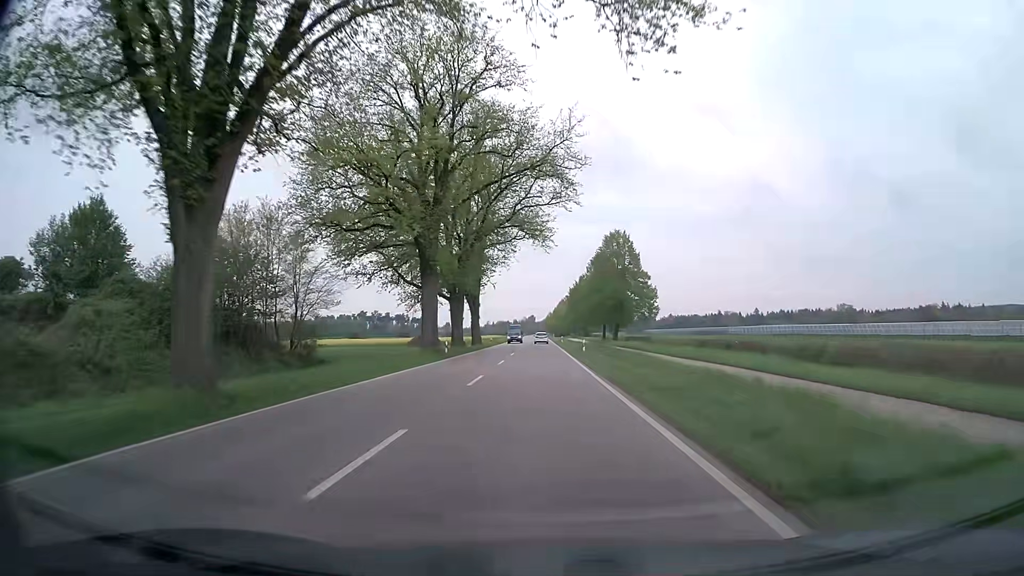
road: secondary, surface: asphalt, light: Day
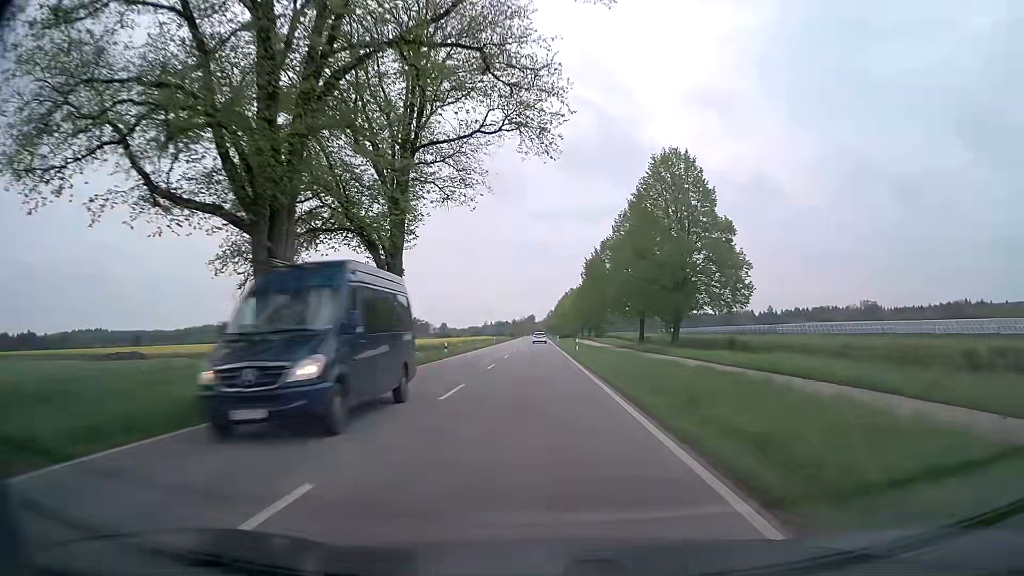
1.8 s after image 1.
(0.0, +39.7) m; 0°
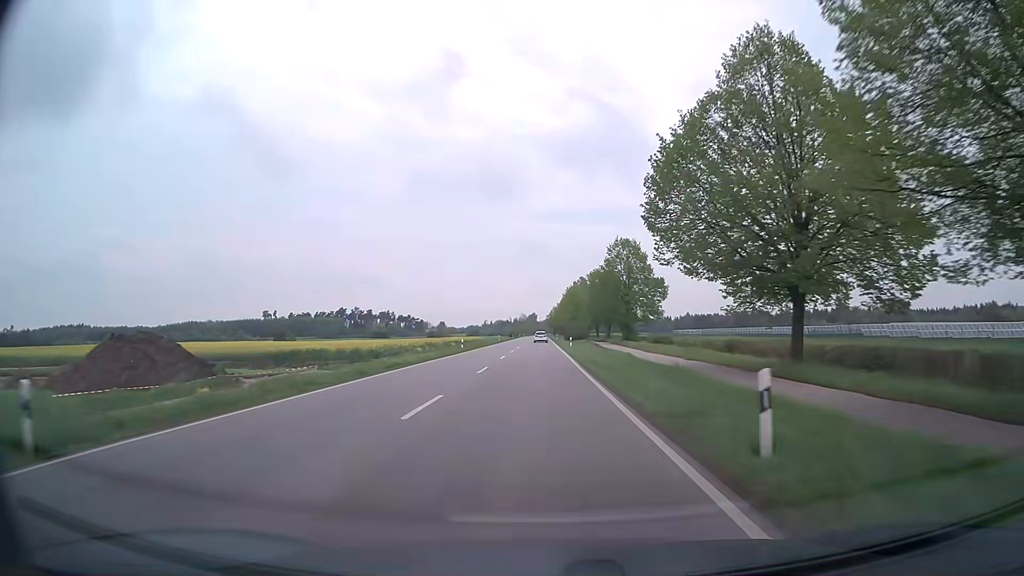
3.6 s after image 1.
(-0.2, +39.5) m; -1°
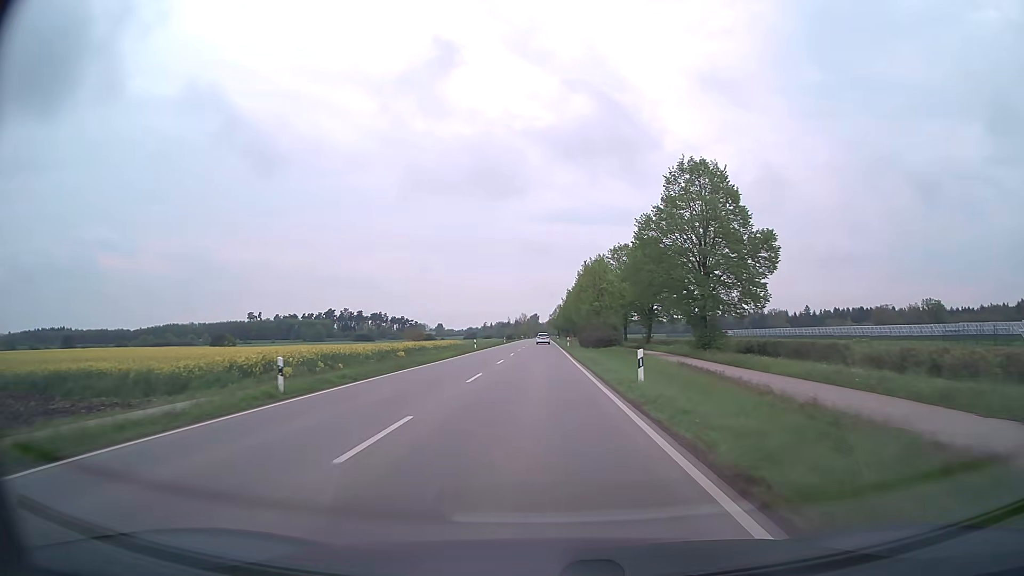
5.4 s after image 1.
(-0.1, +39.5) m; 0°
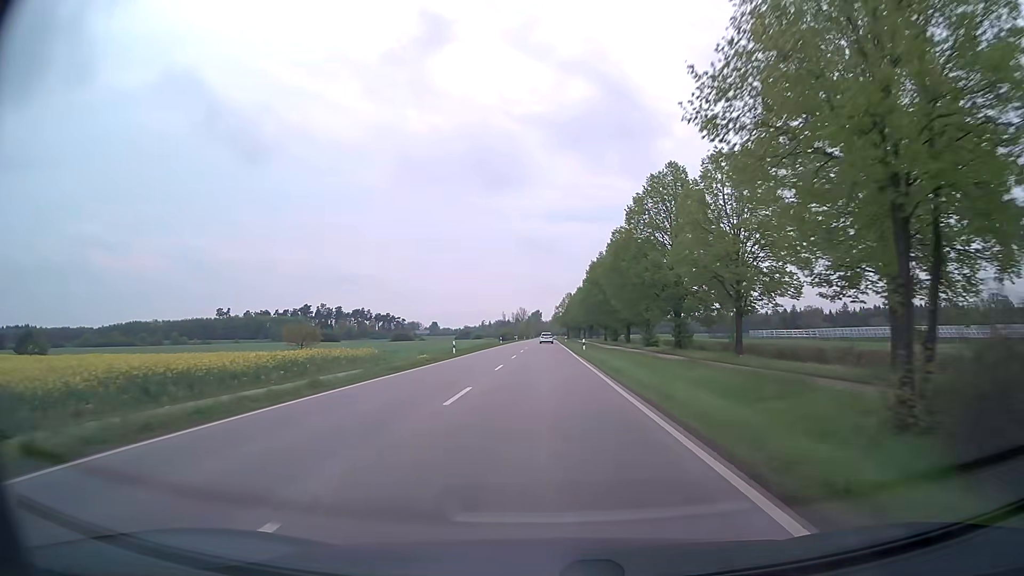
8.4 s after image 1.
(-0.2, +66.6) m; 0°
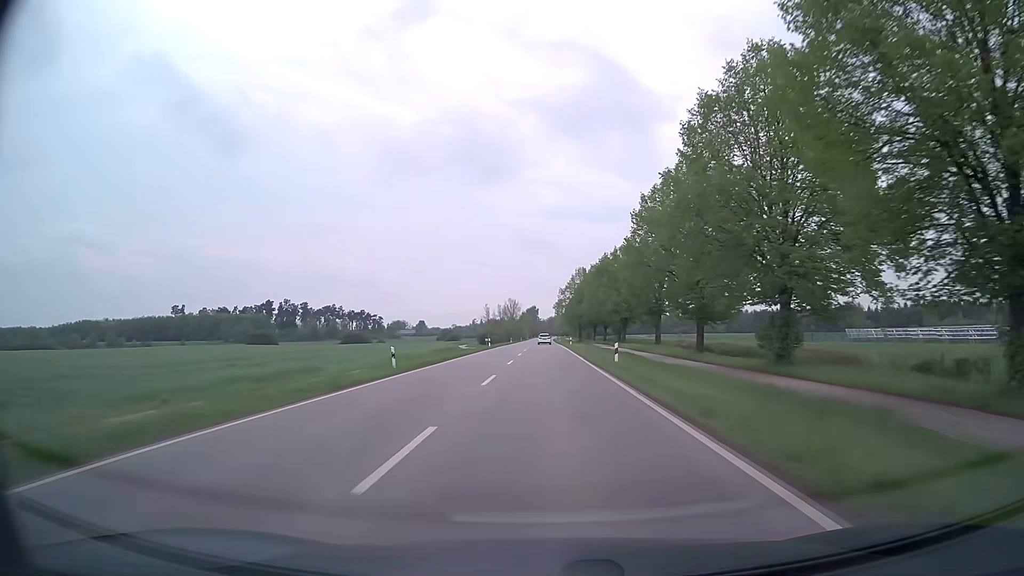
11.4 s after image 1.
(-0.4, +67.1) m; 0°
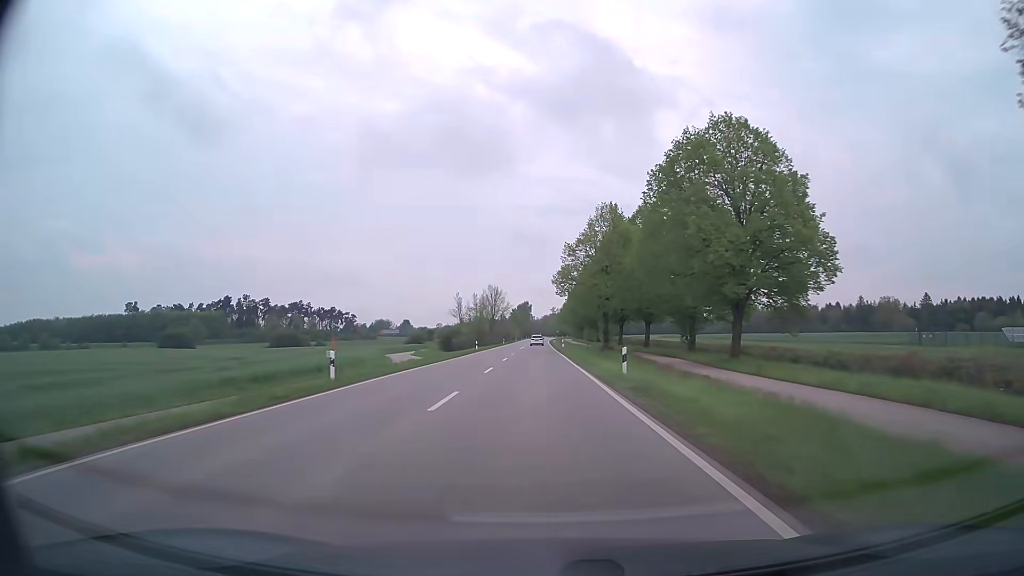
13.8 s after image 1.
(+0.4, +53.9) m; +1°
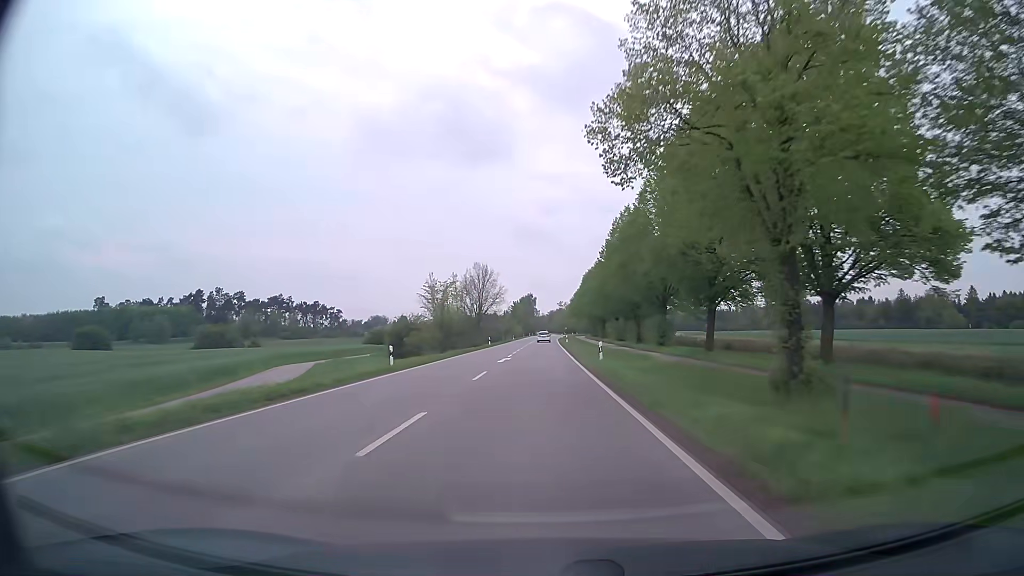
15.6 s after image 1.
(-0.2, +40.8) m; -1°
(0, +10) (0, +20) (0, +30) (0, +40) (0, +50) (0, +60) (0, +70) (0, +80) (0, +90) (+1, +100) m
